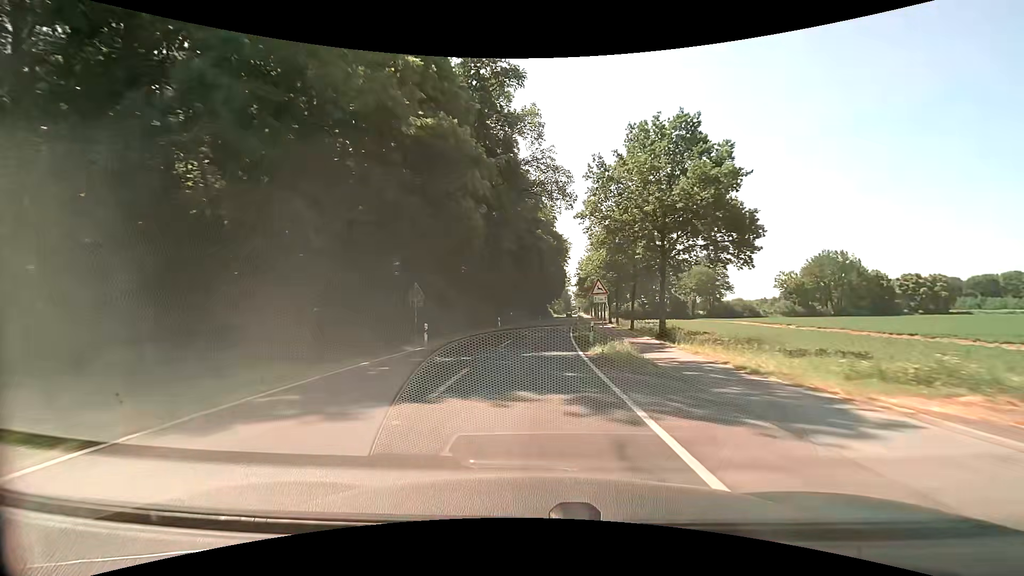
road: secondary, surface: asphalt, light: Day
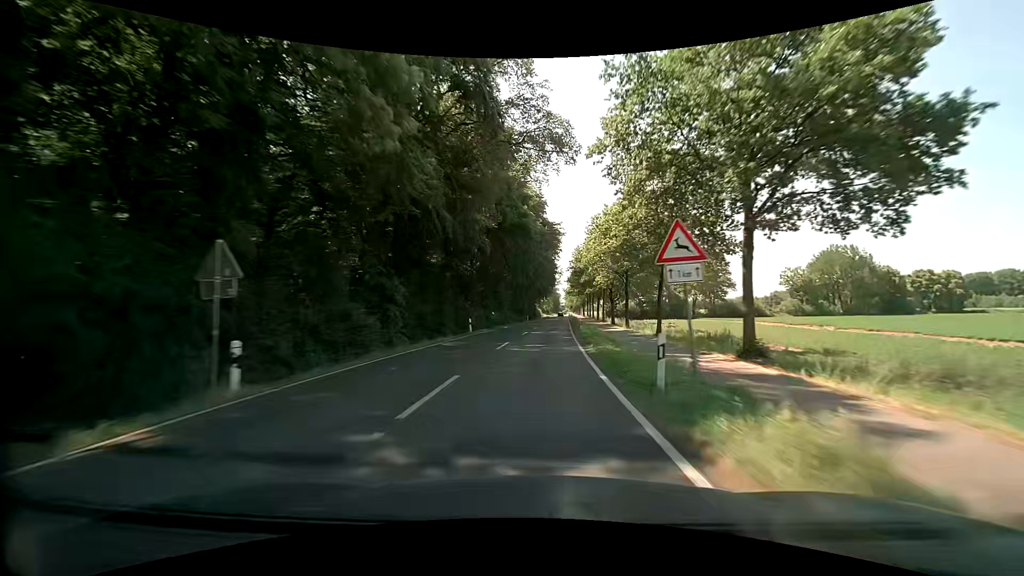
(+0.1, +13.7) m; +1°
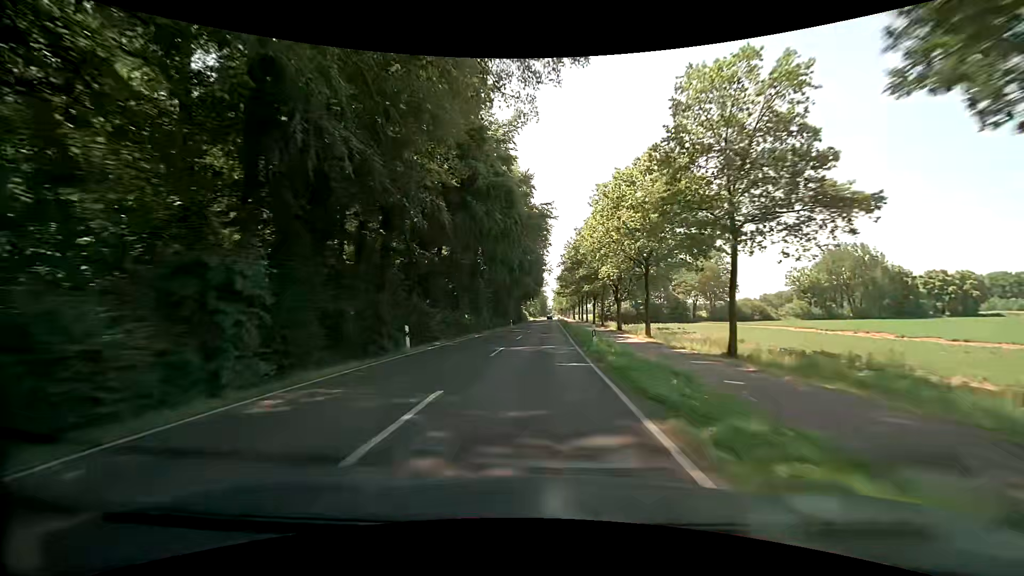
(+0.2, +13.7) m; +2°
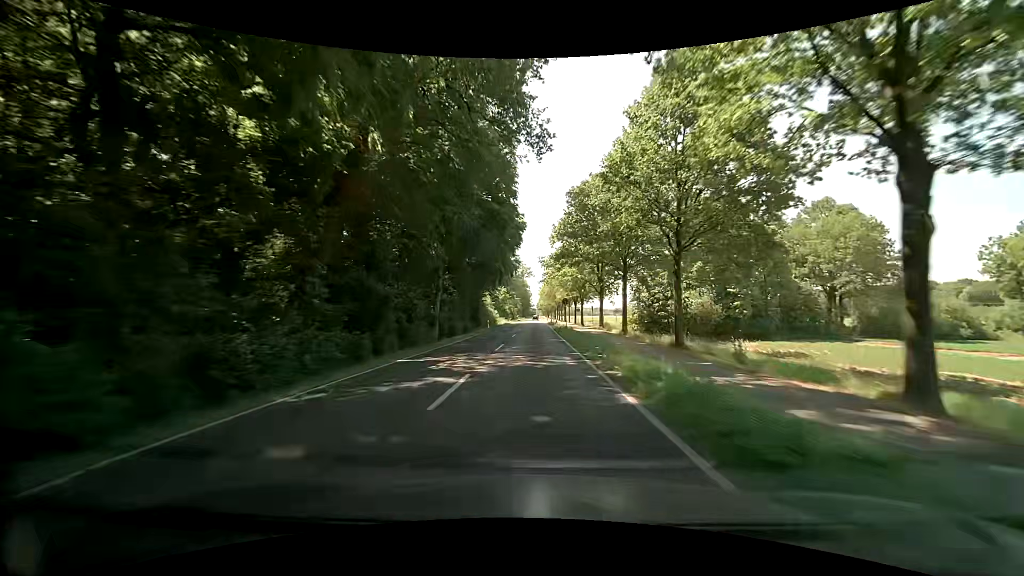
(+1.9, +69.4) m; +2°
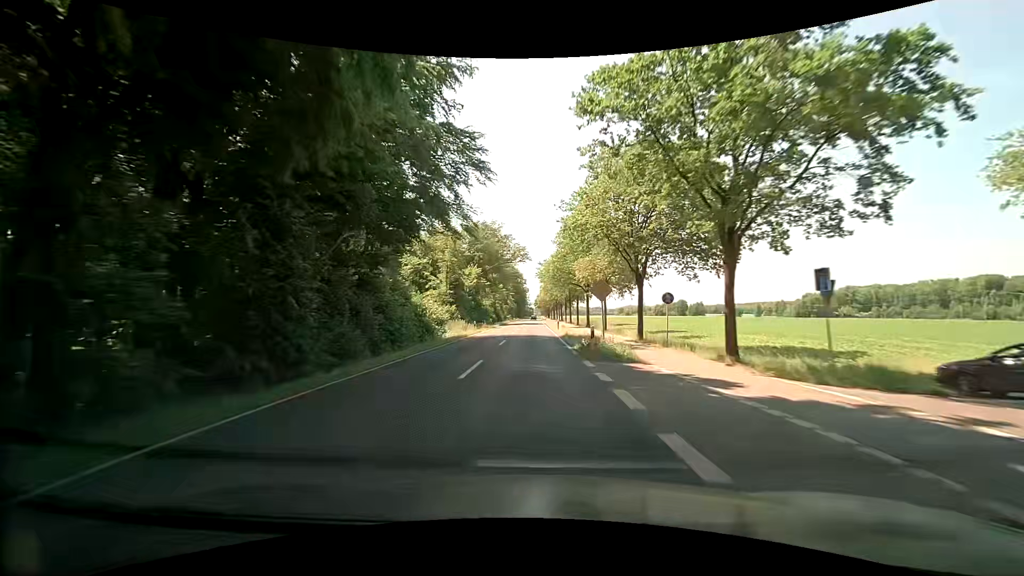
(+0.2, +56.5) m; 0°
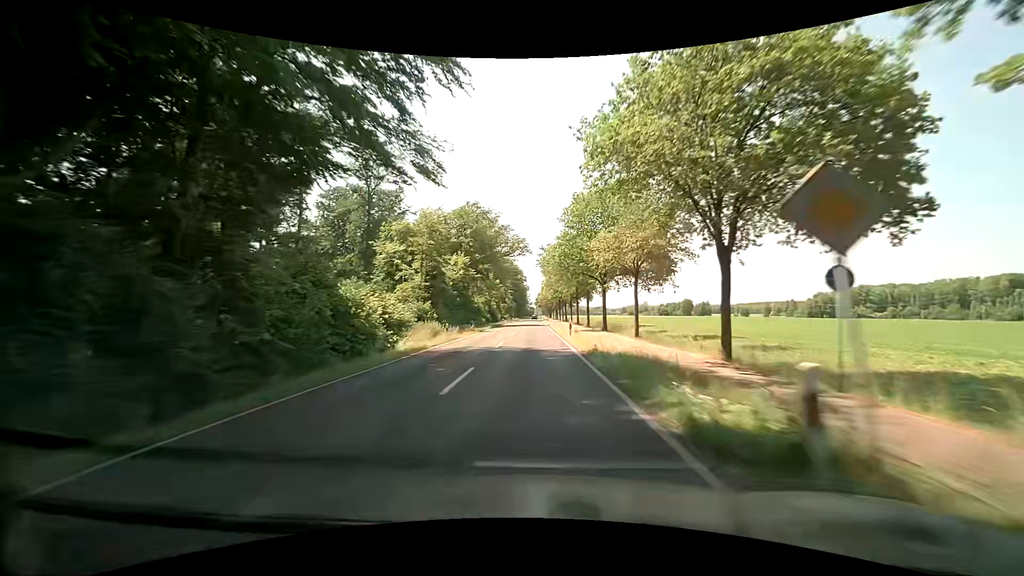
(-0.1, +14.2) m; -1°
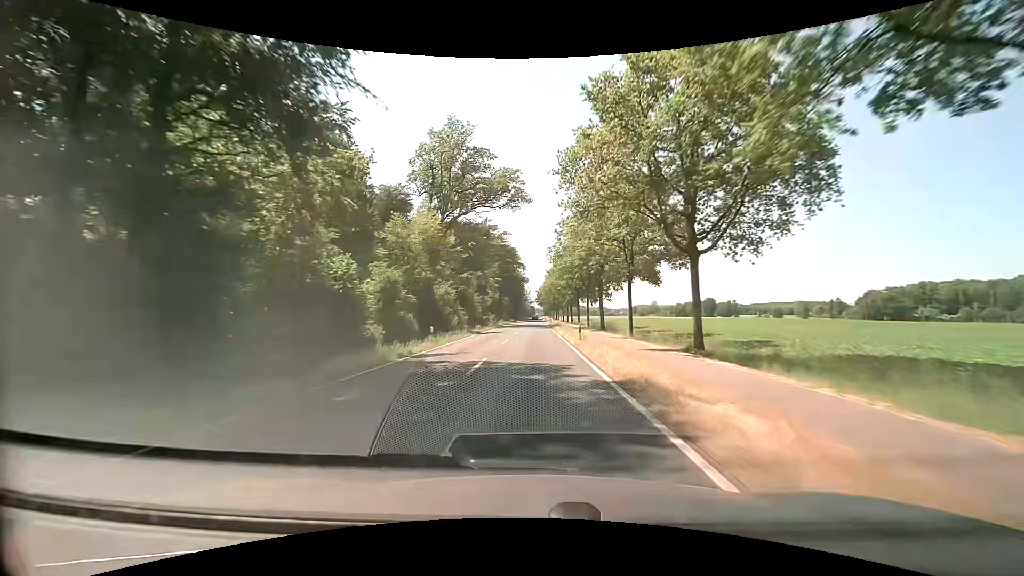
(+0.8, +57.3) m; +1°
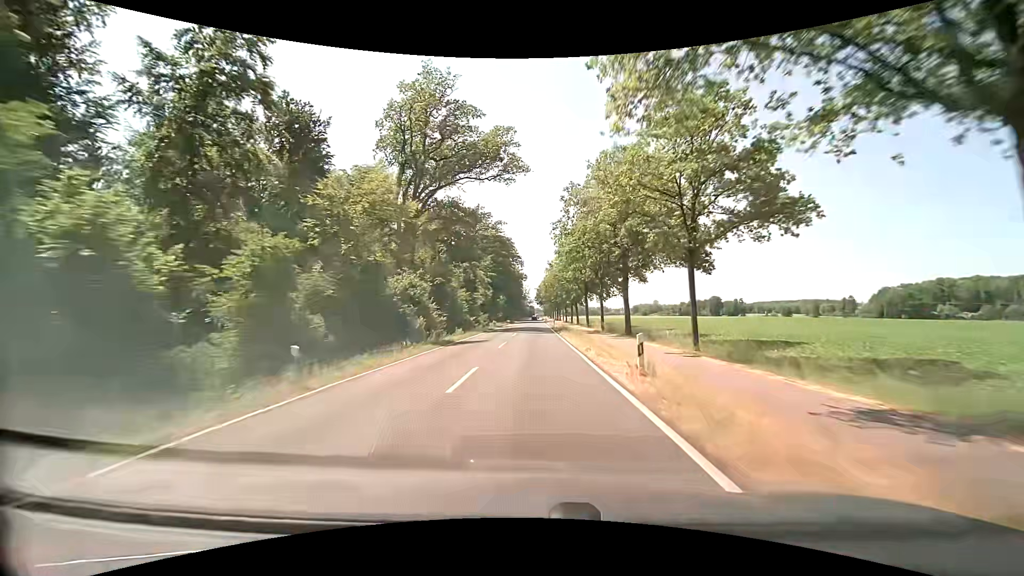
(0.0, +14.4) m; 0°
(0, +10) (0, +20) (0, +30) (0, +40) (0, +50) (0, +60) (0, +70) (0, +80) (0, +90) (0, +100) m
